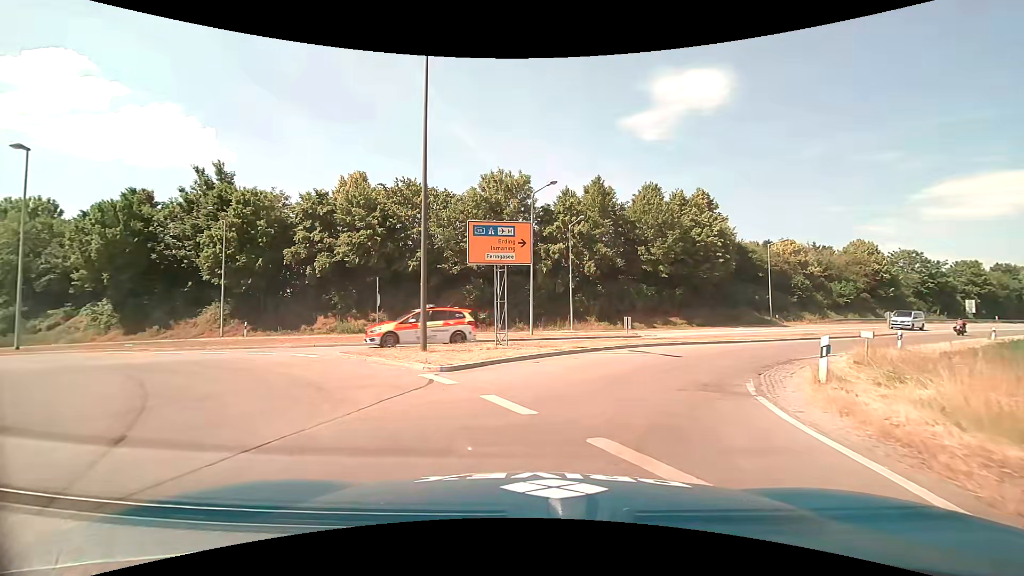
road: primary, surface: asphalt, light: Day
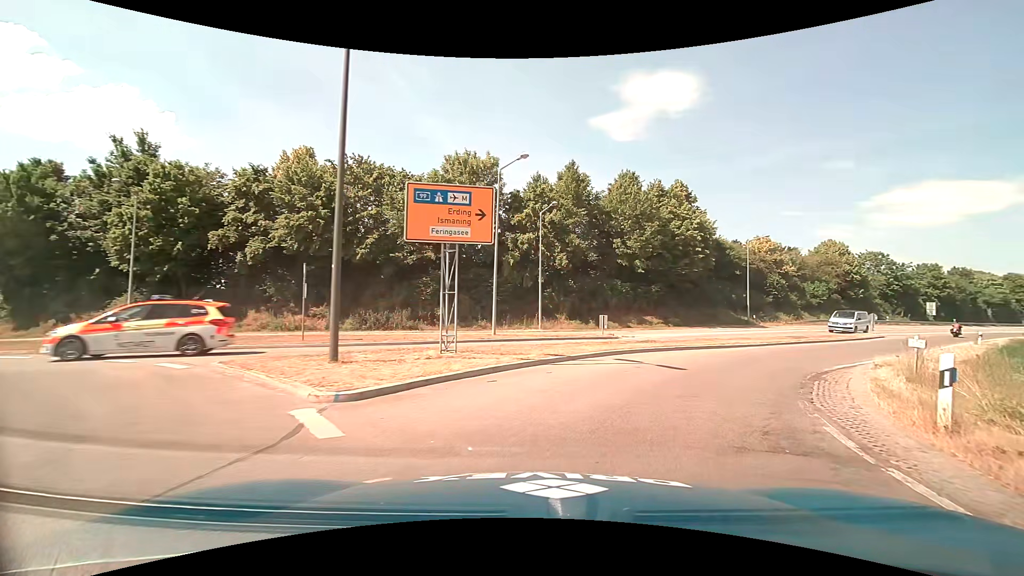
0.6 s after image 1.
(+0.1, +4.2) m; +3°
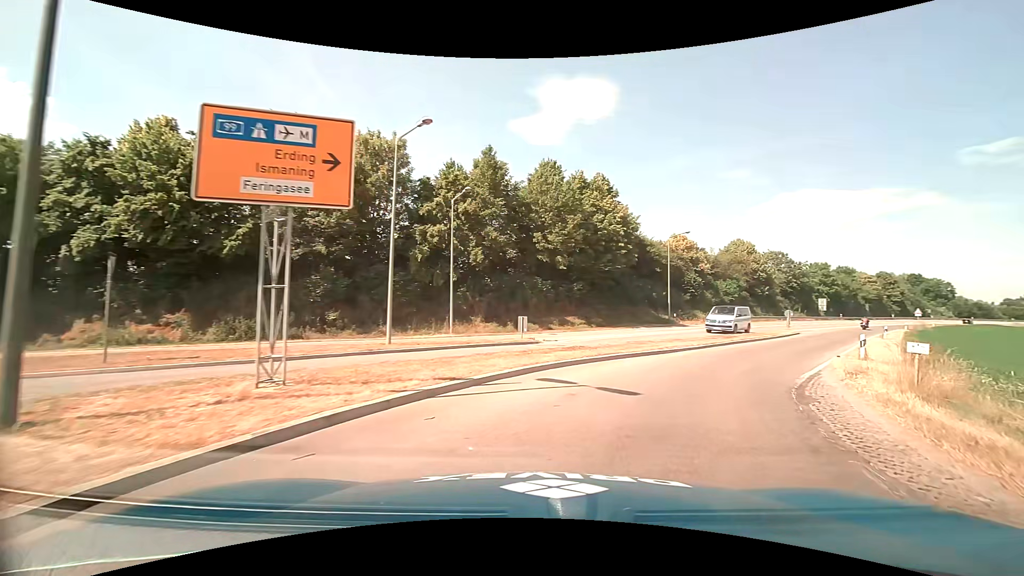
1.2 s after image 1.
(+0.3, +4.3) m; +8°
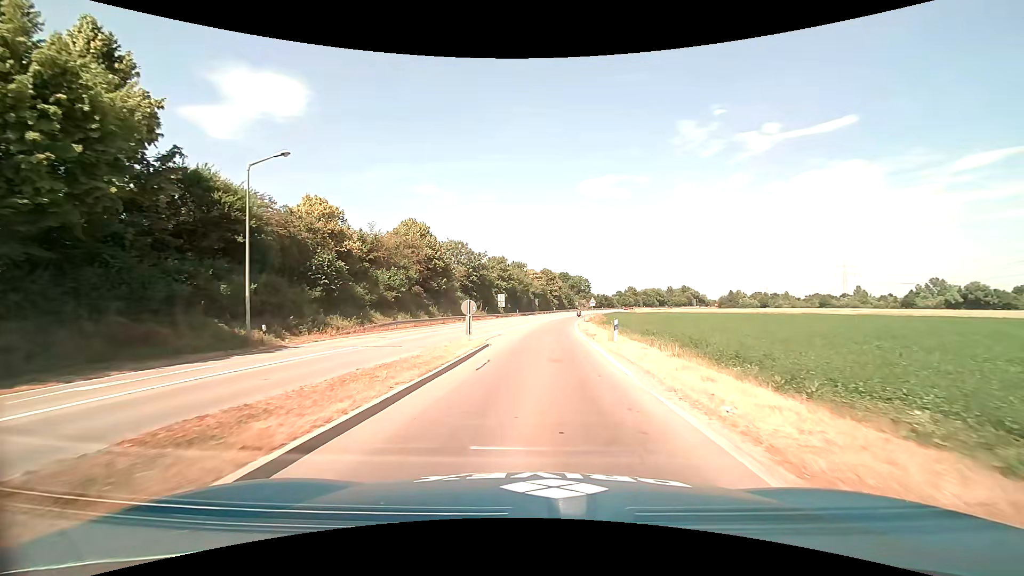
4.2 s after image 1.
(+10.7, +22.7) m; +35°
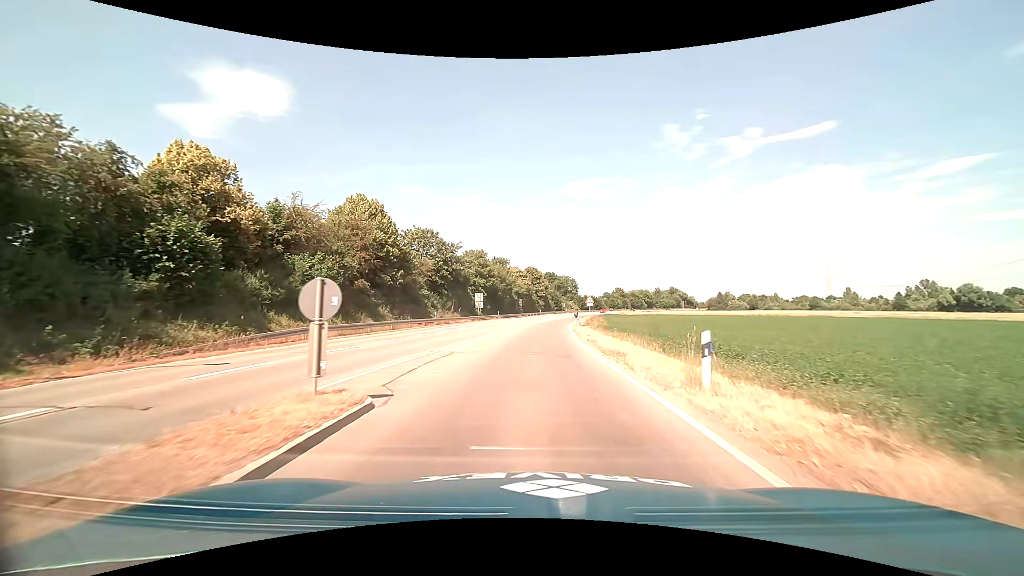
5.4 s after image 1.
(+0.2, +12.8) m; +2°
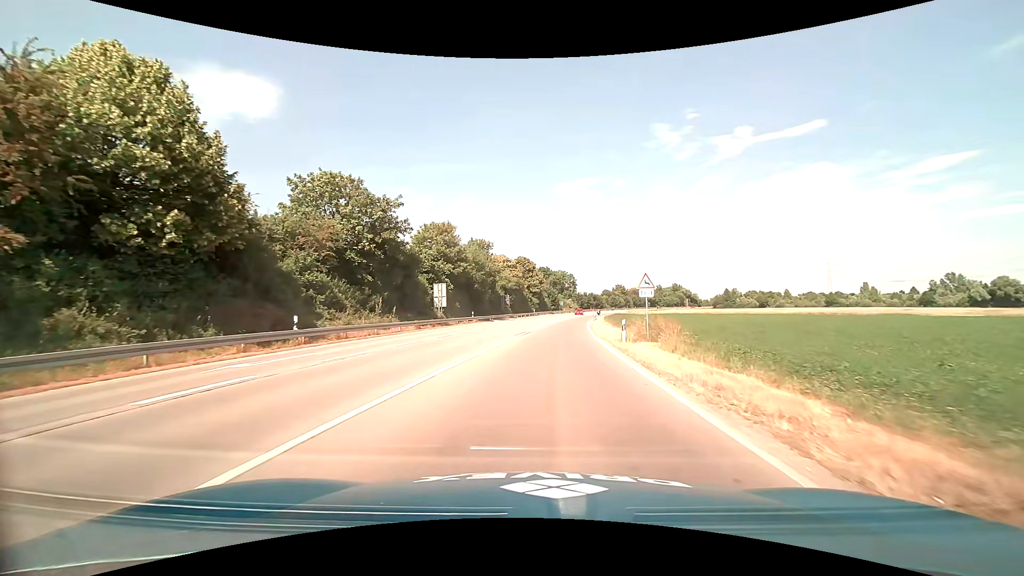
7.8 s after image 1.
(+0.2, +27.2) m; +1°
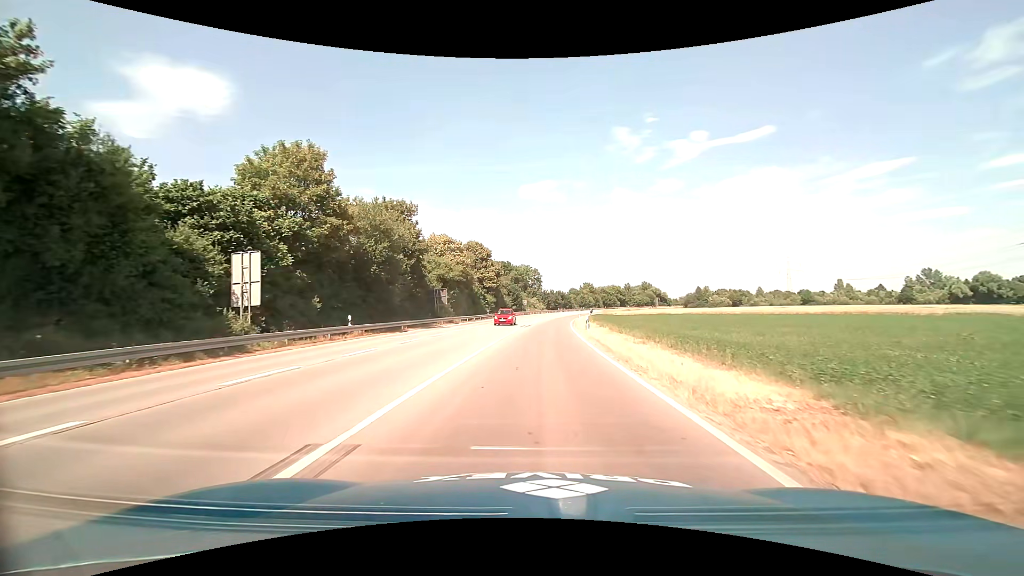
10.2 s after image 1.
(+1.2, +27.7) m; +5°
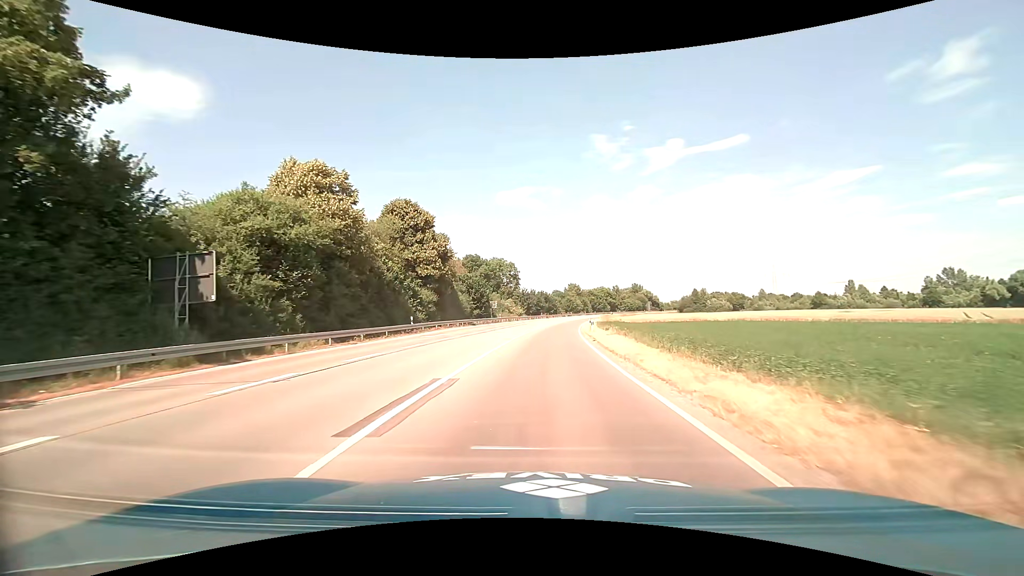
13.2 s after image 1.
(+0.7, +36.5) m; +3°
(0, +10) (0, +20) (0, +30) (+1, +40) (+2, +50) (+3, +60) (+4, +70) (+5, +80) (+6, +90) (+8, +100) m
